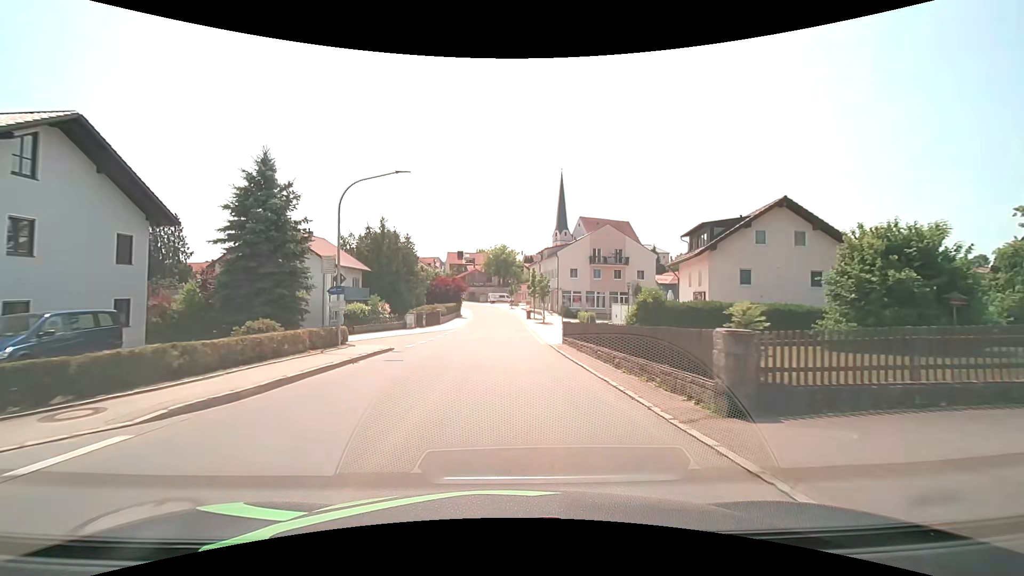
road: tertiary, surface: asphalt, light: Day
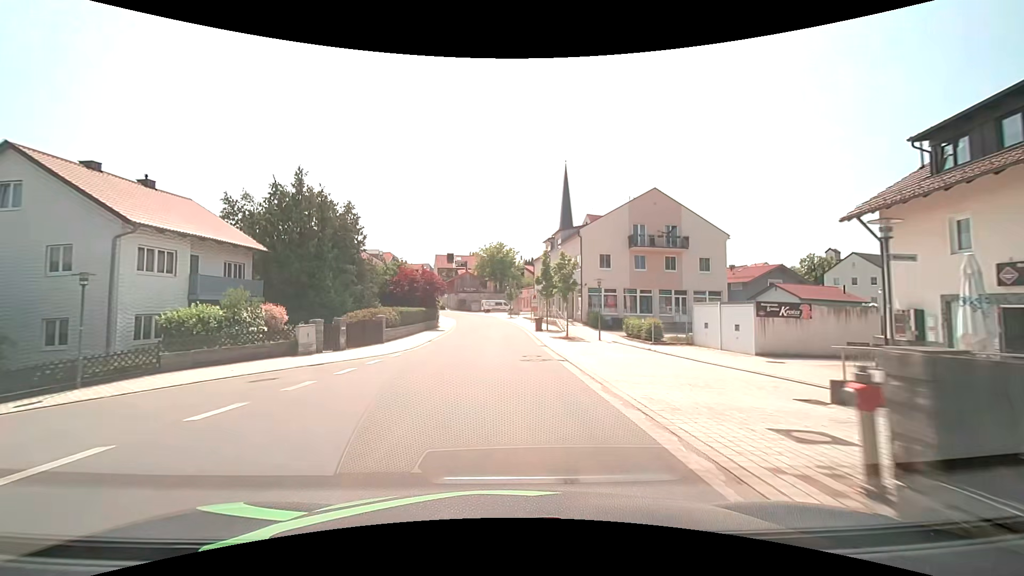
(+0.1, +22.6) m; 0°
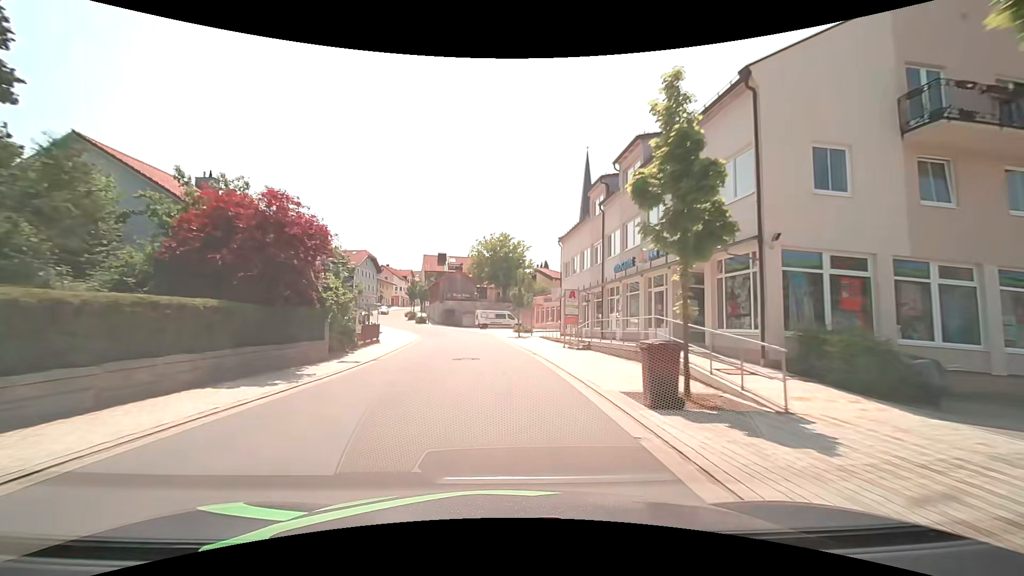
(-0.1, +30.1) m; -1°
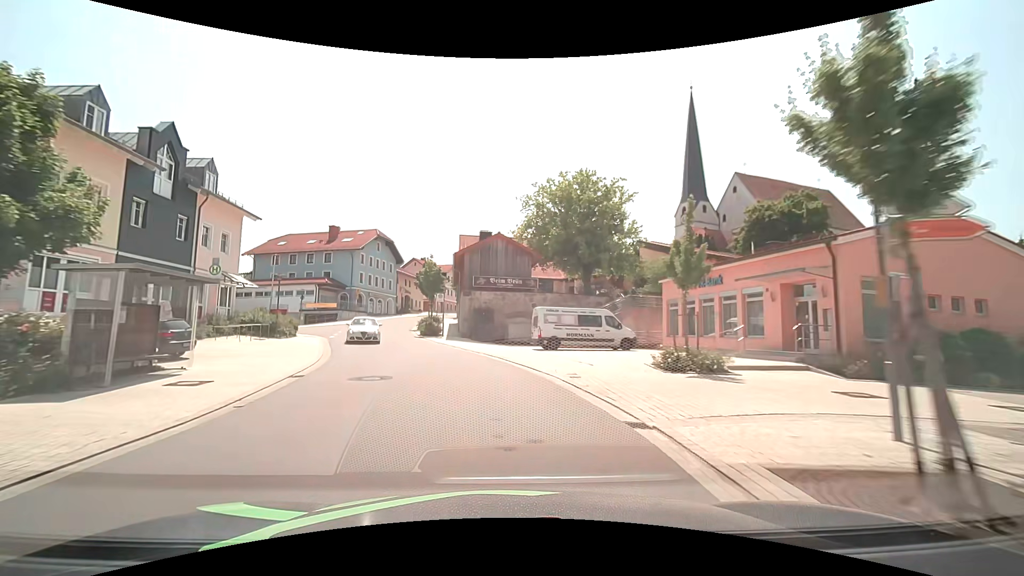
(-1.6, +37.0) m; -6°
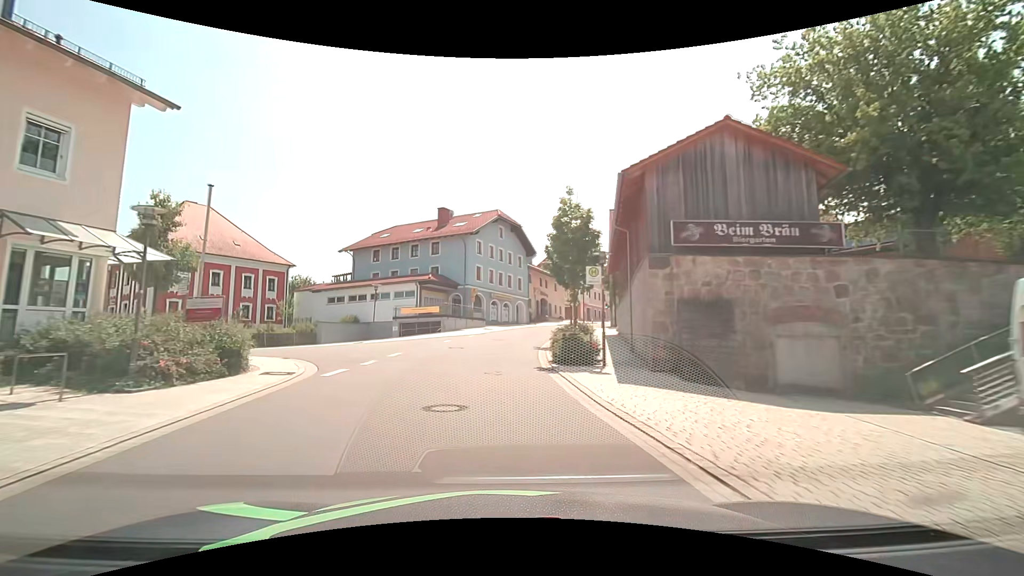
(-2.9, +21.9) m; -16°
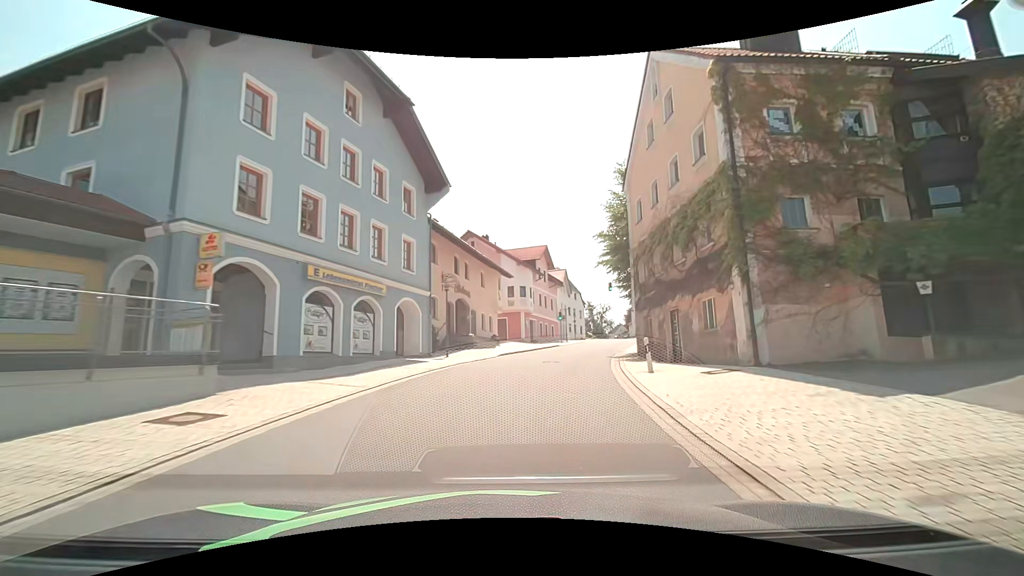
(+0.4, +36.6) m; +9°
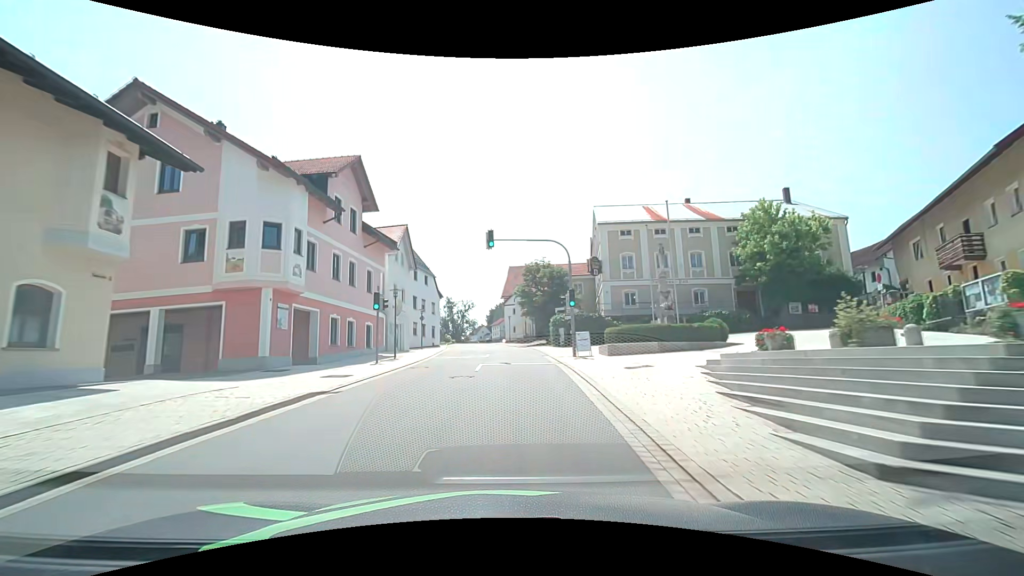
(+4.6, +29.2) m; +17°
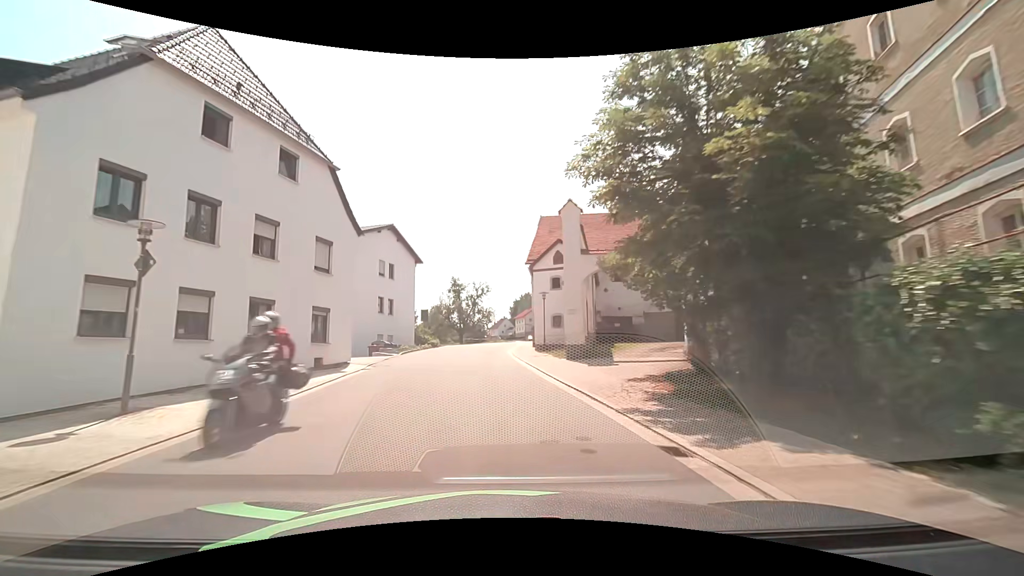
(-0.3, +38.1) m; -3°
(0, +10) (-1, +20) (-1, +30) (-1, +40) (-1, +50) (0, +60) (+1, +70) (+2, +80) (+3, +90) (+4, +100) m
